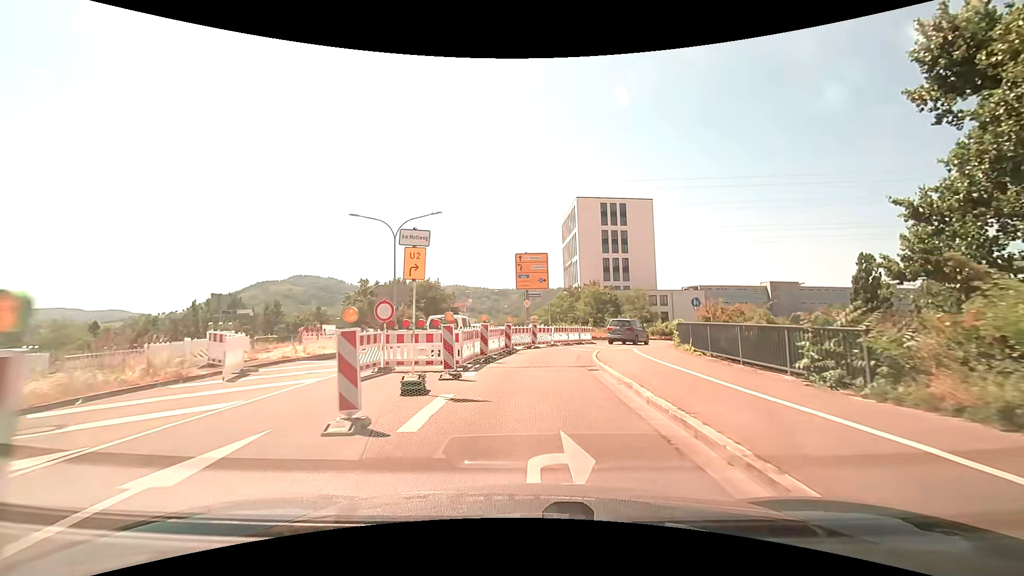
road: tertiary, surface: asphalt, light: Day
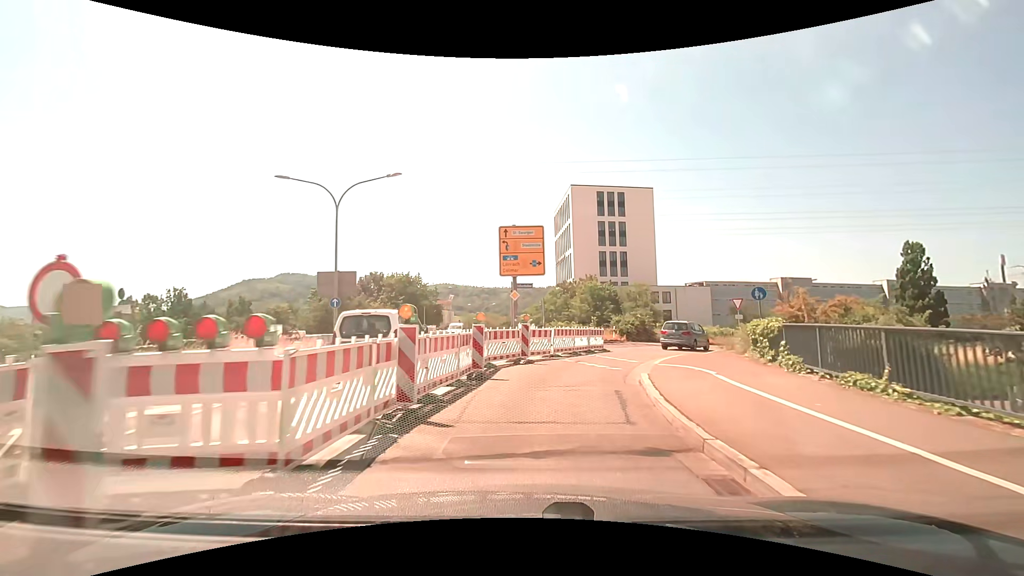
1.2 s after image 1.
(0.0, +9.4) m; +1°
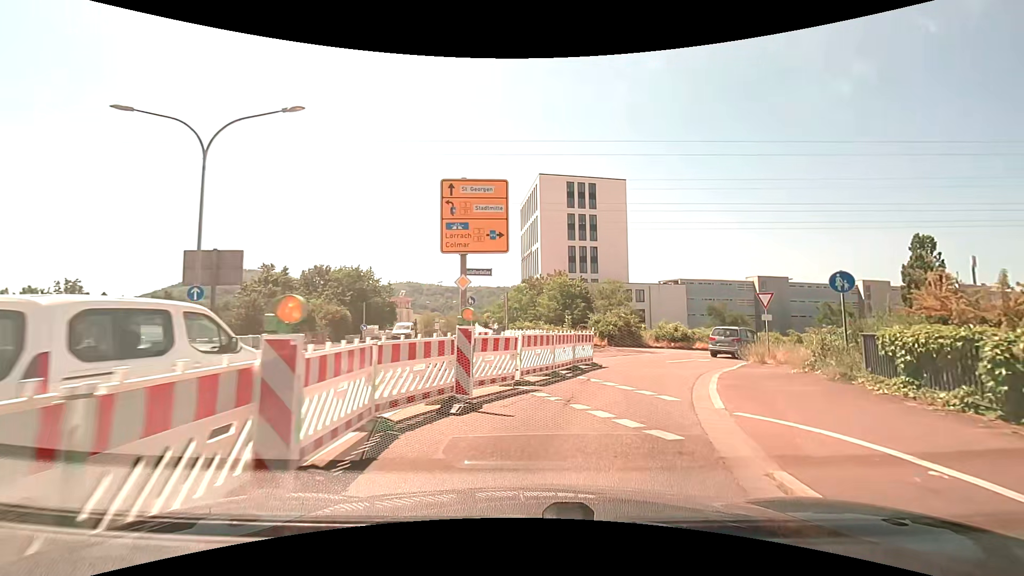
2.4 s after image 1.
(+0.2, +8.1) m; +3°
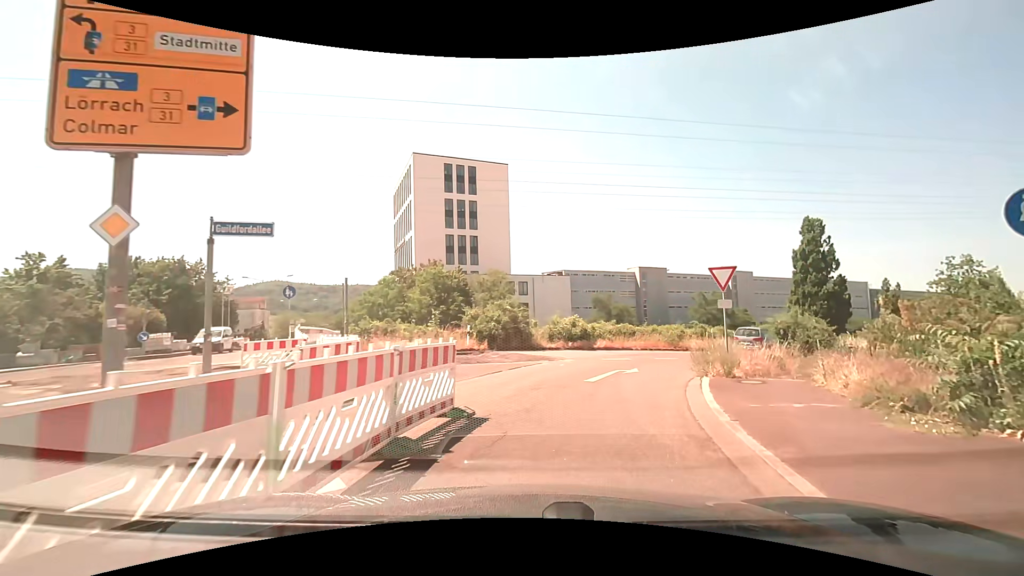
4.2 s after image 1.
(+1.1, +9.2) m; +15°
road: trunk_link
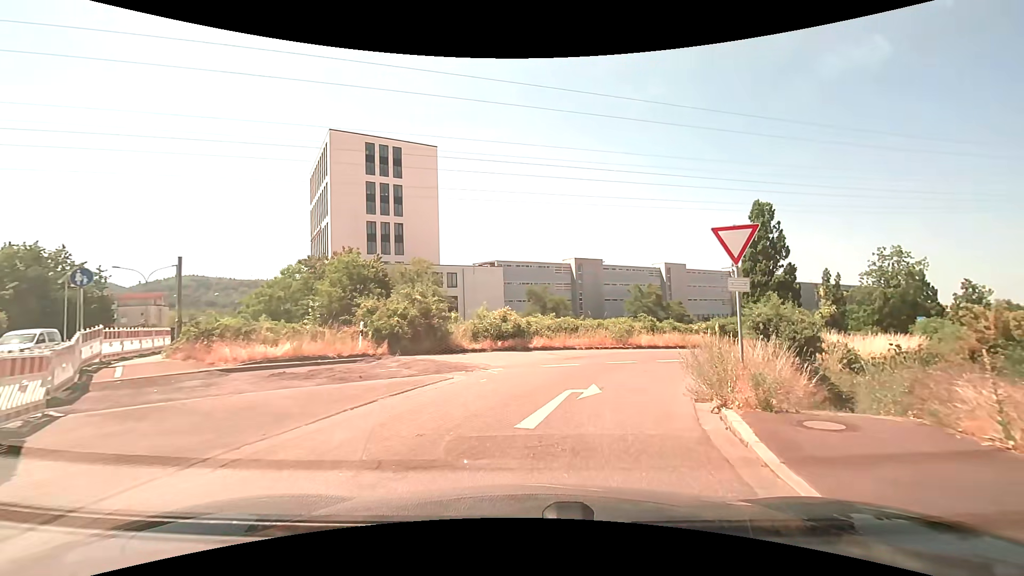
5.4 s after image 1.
(+0.4, +6.1) m; +7°
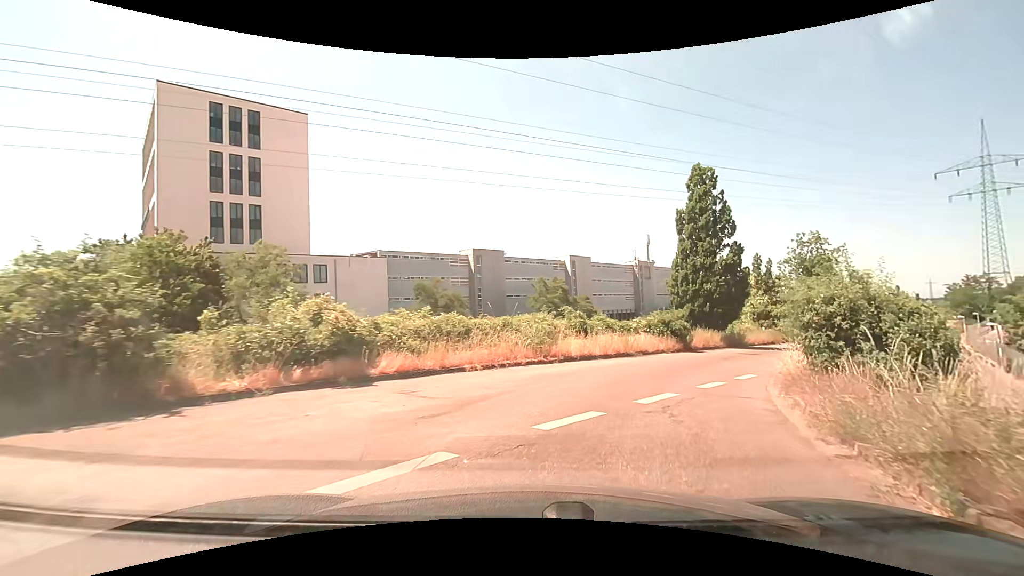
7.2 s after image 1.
(+0.9, +11.0) m; +10°
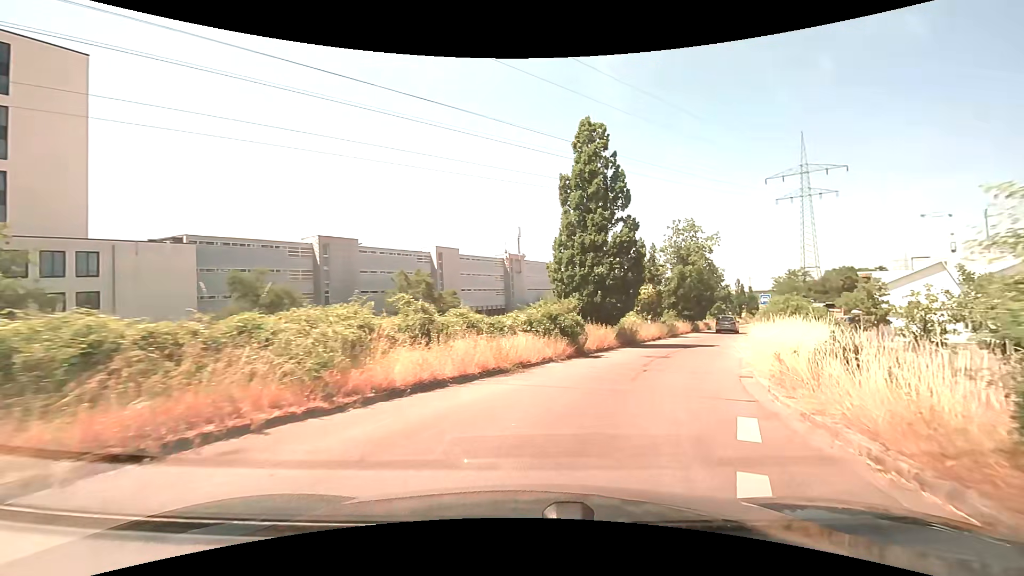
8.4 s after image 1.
(+1.2, +8.4) m; +15°
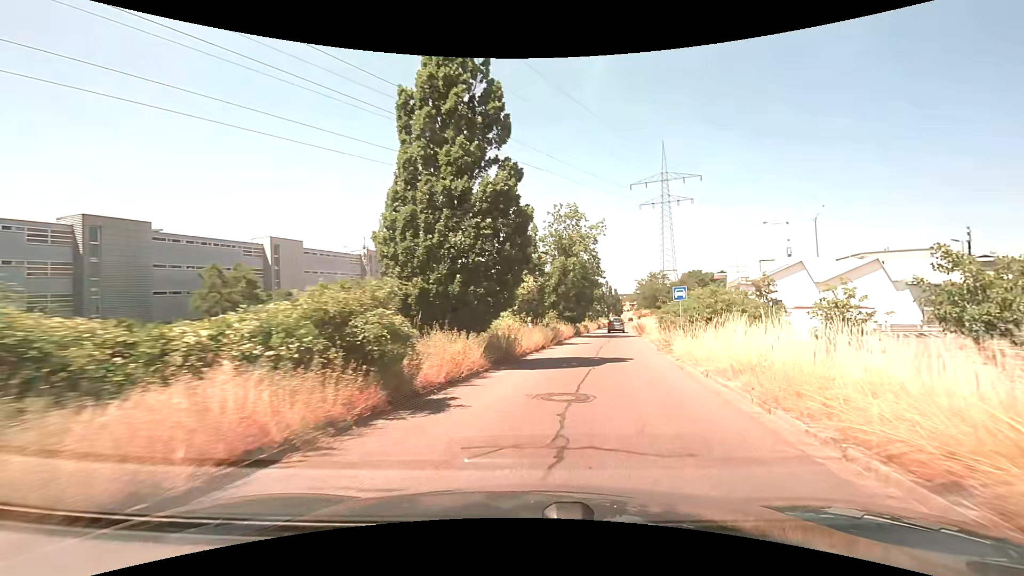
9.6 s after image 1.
(+1.3, +10.1) m; +14°
(+1, +10) (+2, +20) (+4, +30) (+6, +39) (+8, +49) (+11, +59) (+13, +69) (+15, +79) (+17, +88) (+19, +98) m
